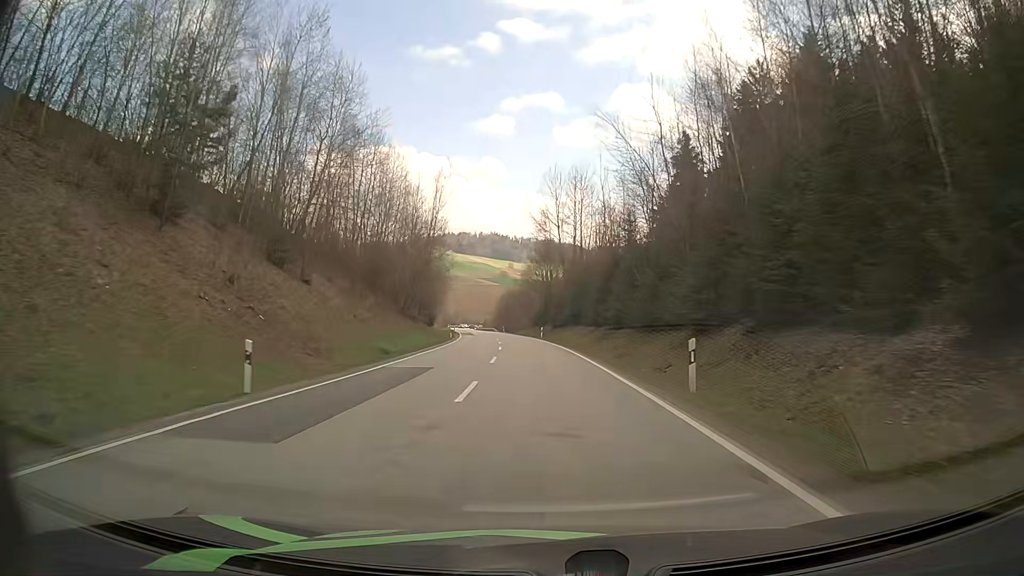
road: secondary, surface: asphalt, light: Day
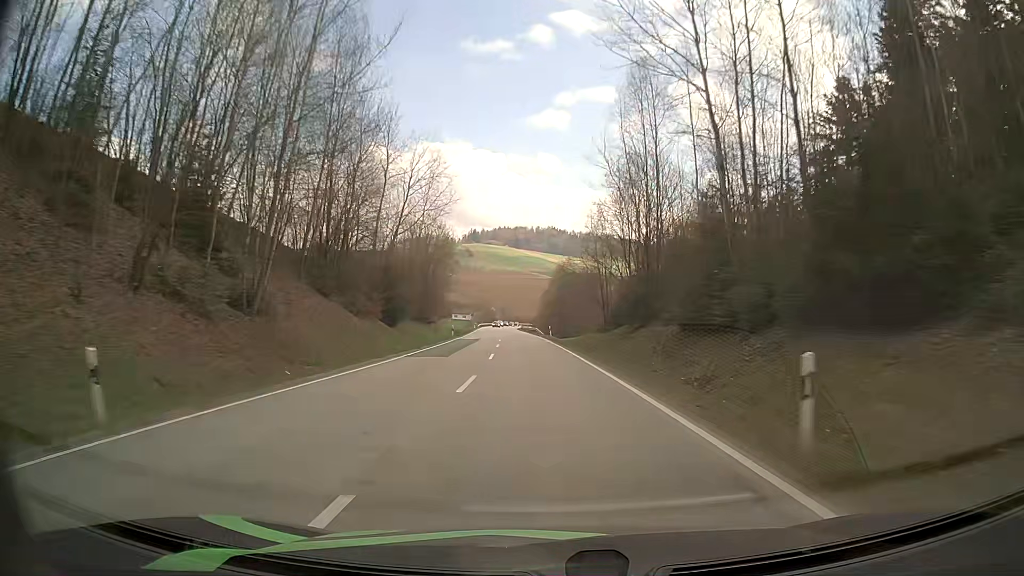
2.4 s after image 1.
(-2.5, +55.6) m; -5°
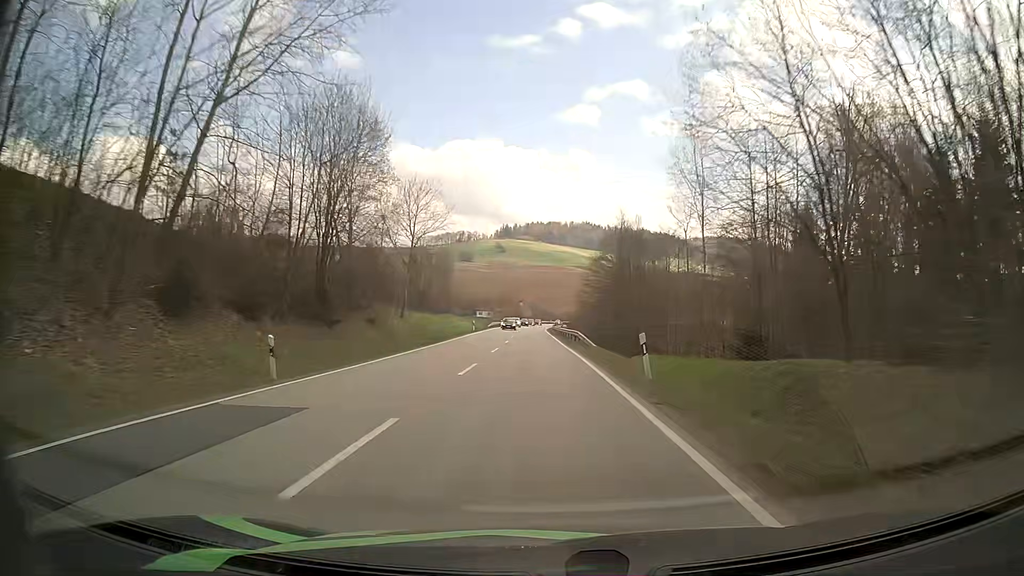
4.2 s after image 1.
(-1.1, +42.5) m; -3°
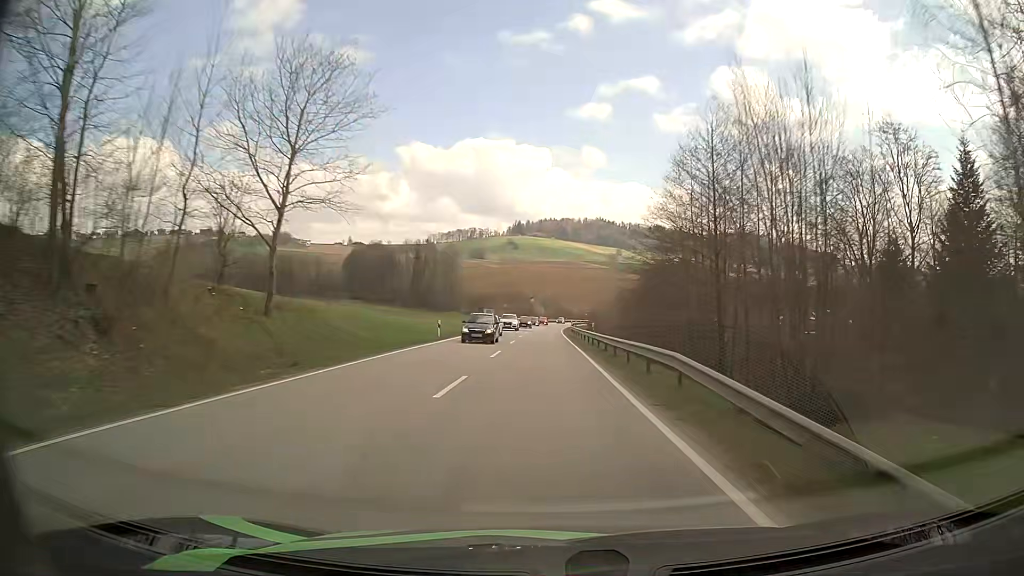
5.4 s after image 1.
(-0.5, +28.0) m; -1°
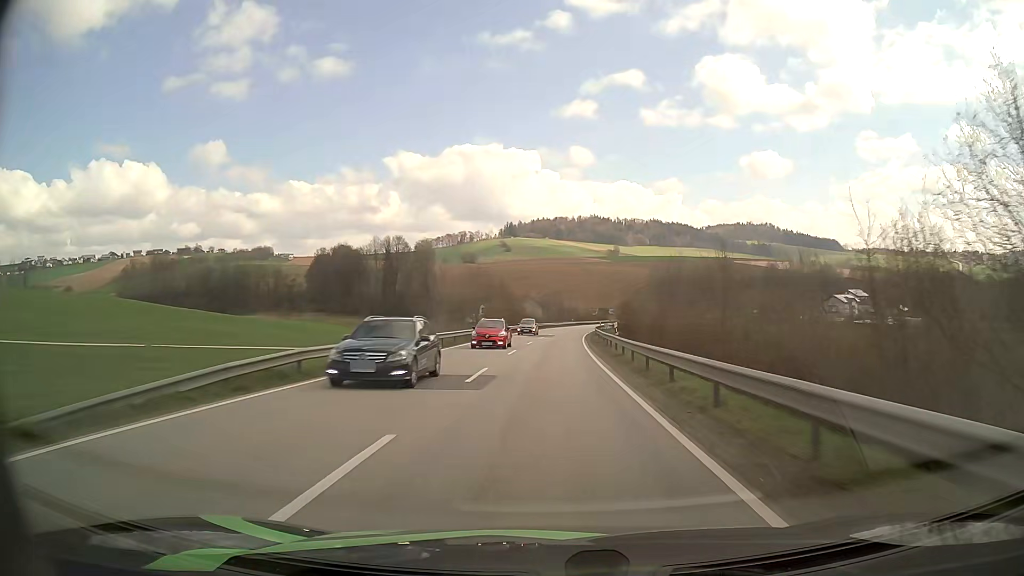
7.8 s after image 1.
(-0.4, +55.1) m; 0°
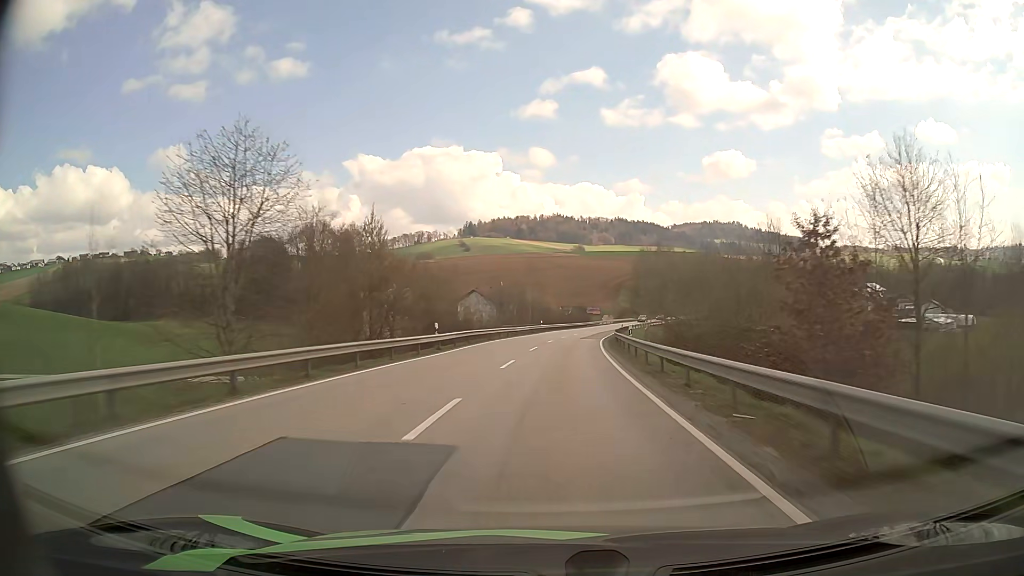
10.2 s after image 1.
(+1.2, +56.4) m; +3°
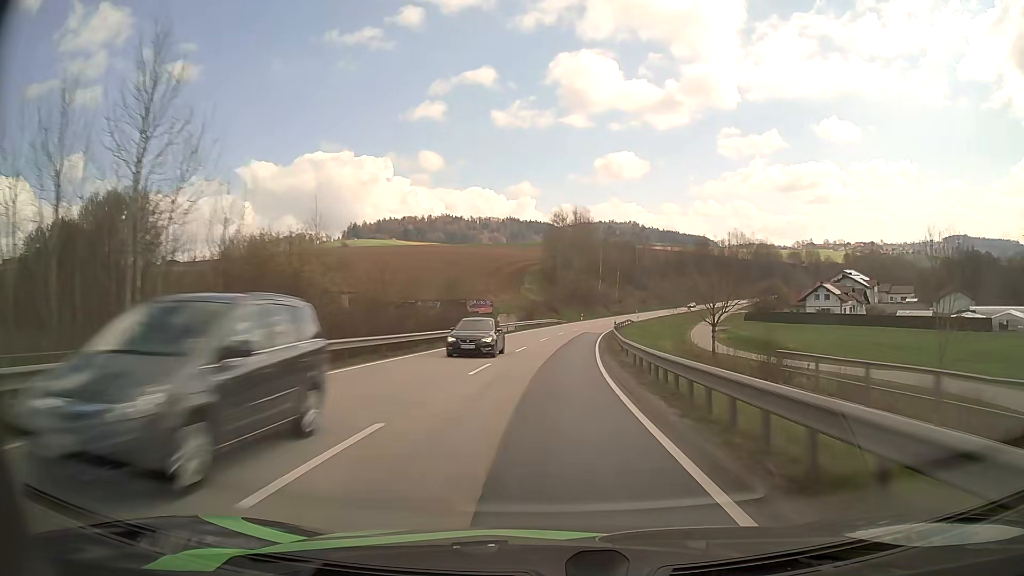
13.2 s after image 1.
(+5.5, +74.6) m; +9°
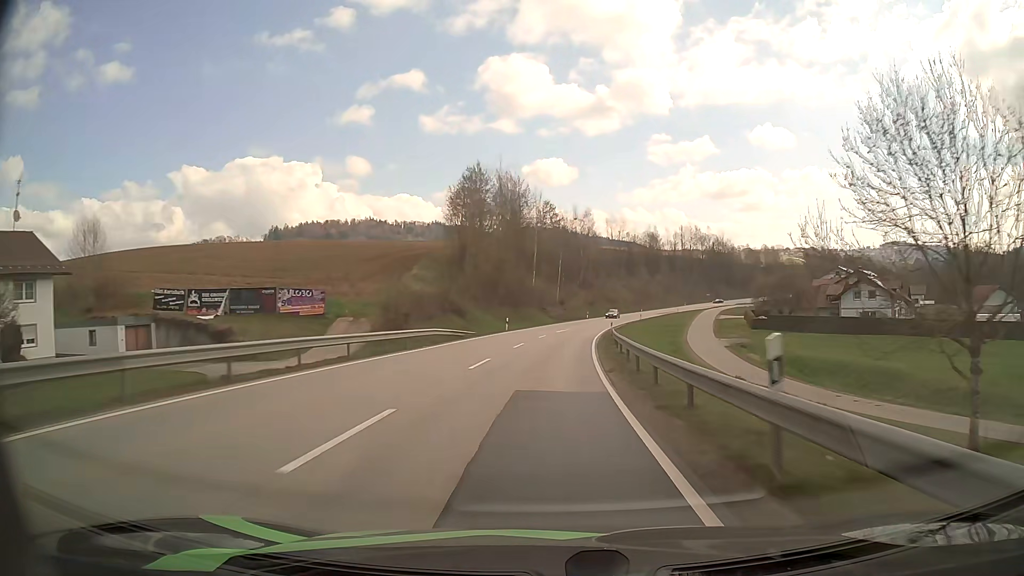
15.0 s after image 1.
(+2.3, +46.8) m; +6°
(0, +10) (0, +20) (+1, +30) (+1, +40) (+2, +50) (+4, +60) (+5, +70) (+7, +80) (+9, +89) (+11, +99) m
